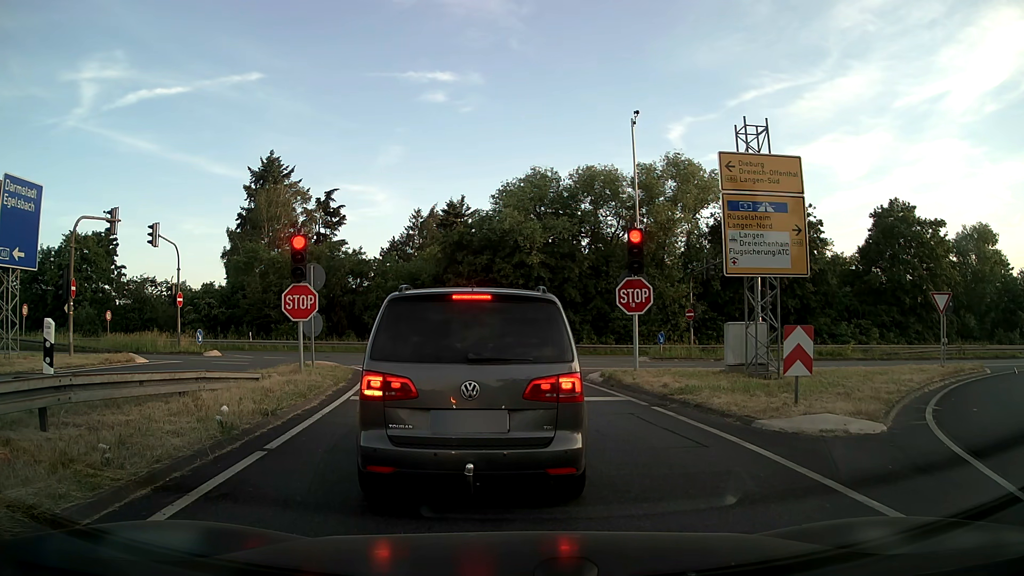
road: motorway_link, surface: asphalt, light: Day
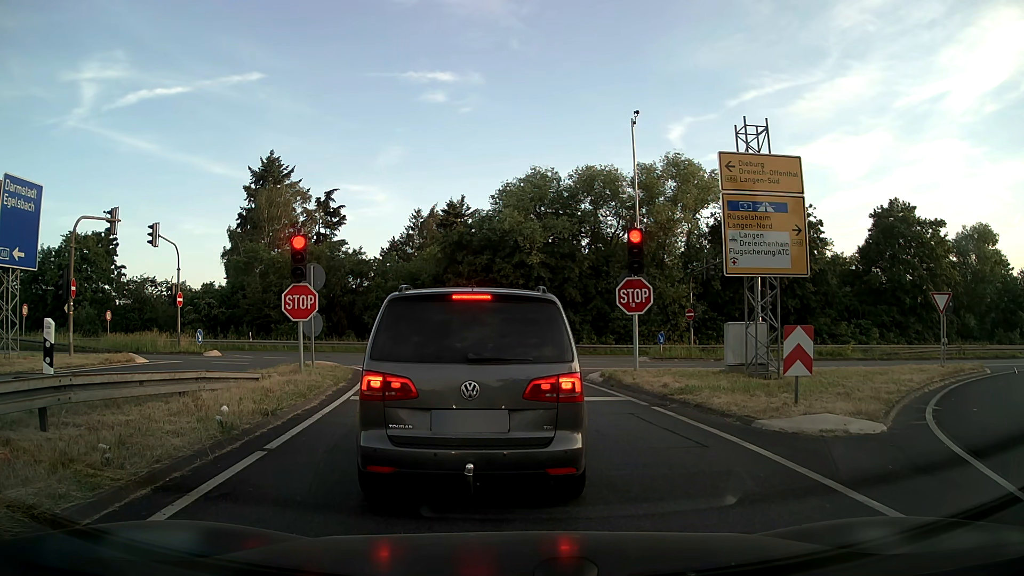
(0.0, 0.0) m; 0°
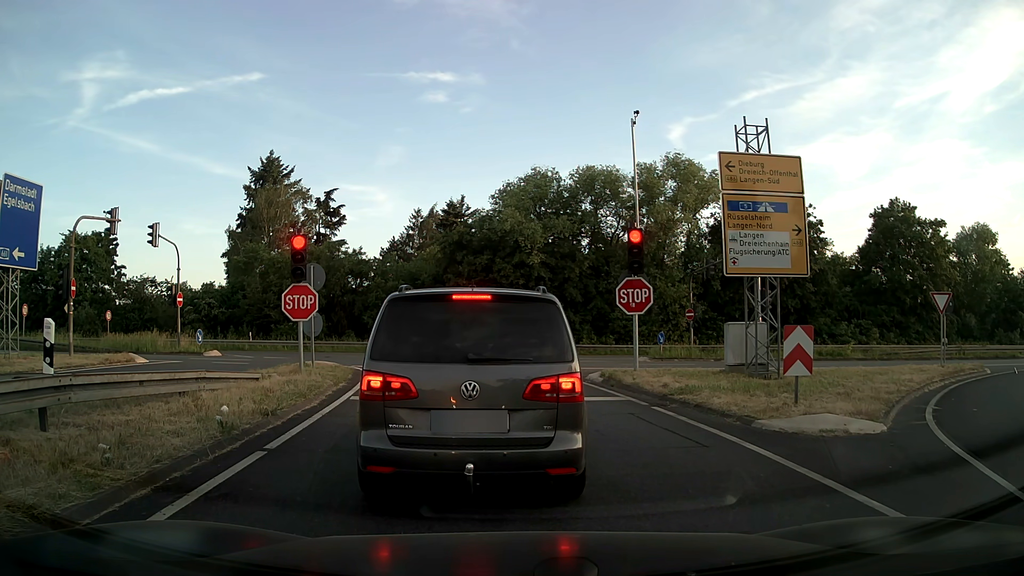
(0.0, 0.0) m; 0°
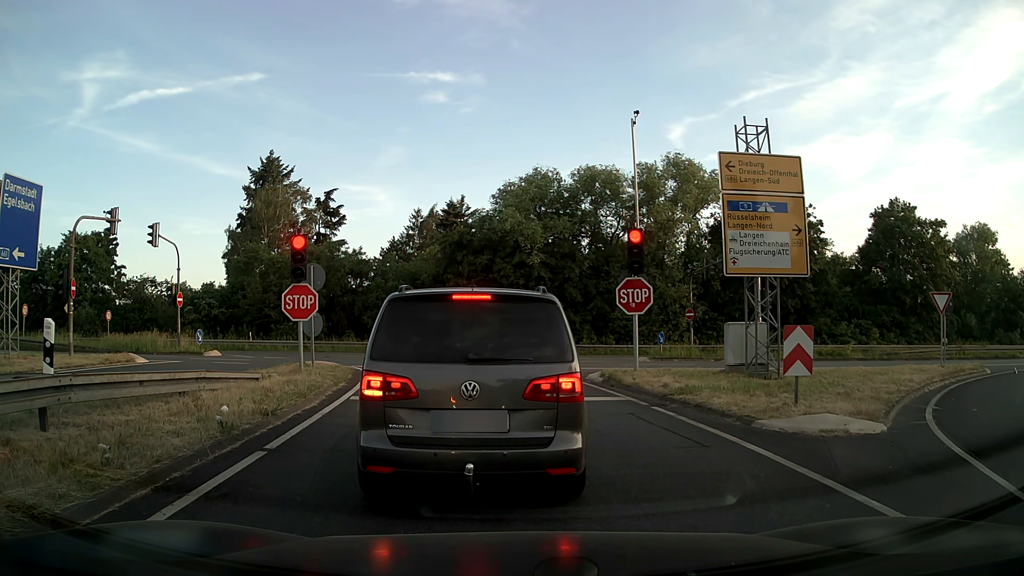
(0.0, 0.0) m; 0°
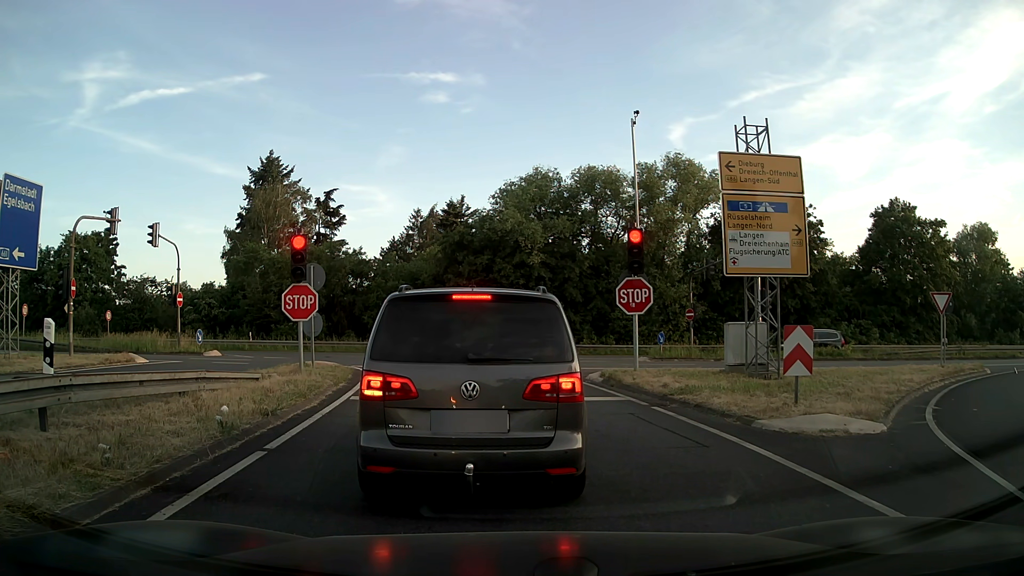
(0.0, 0.0) m; 0°
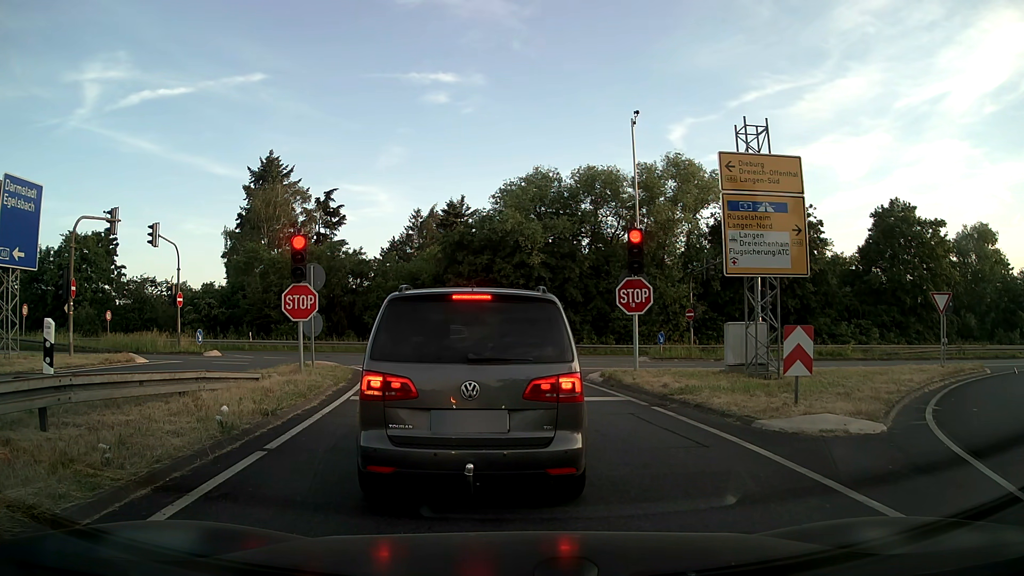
(0.0, 0.0) m; 0°
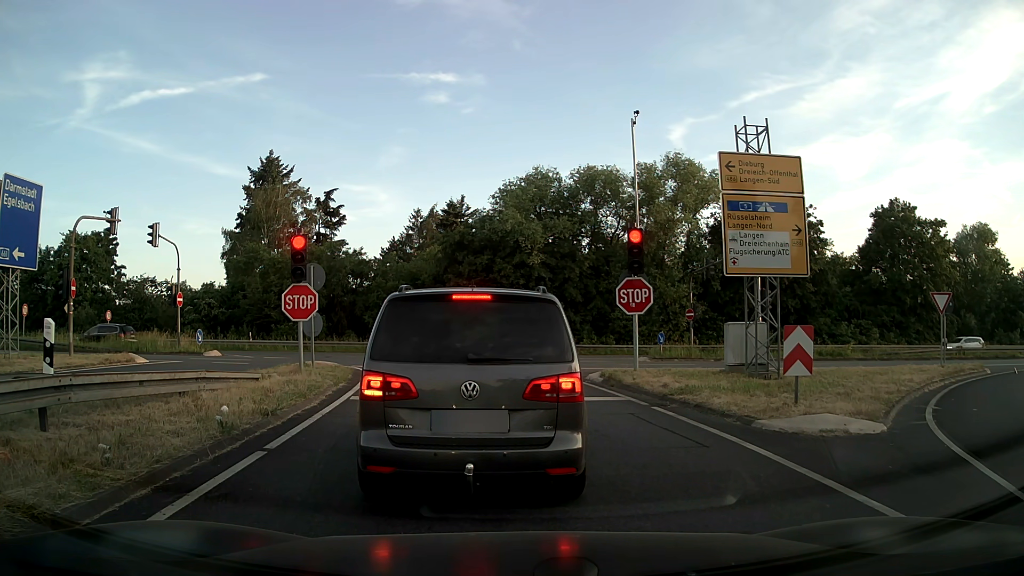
(0.0, 0.0) m; 0°
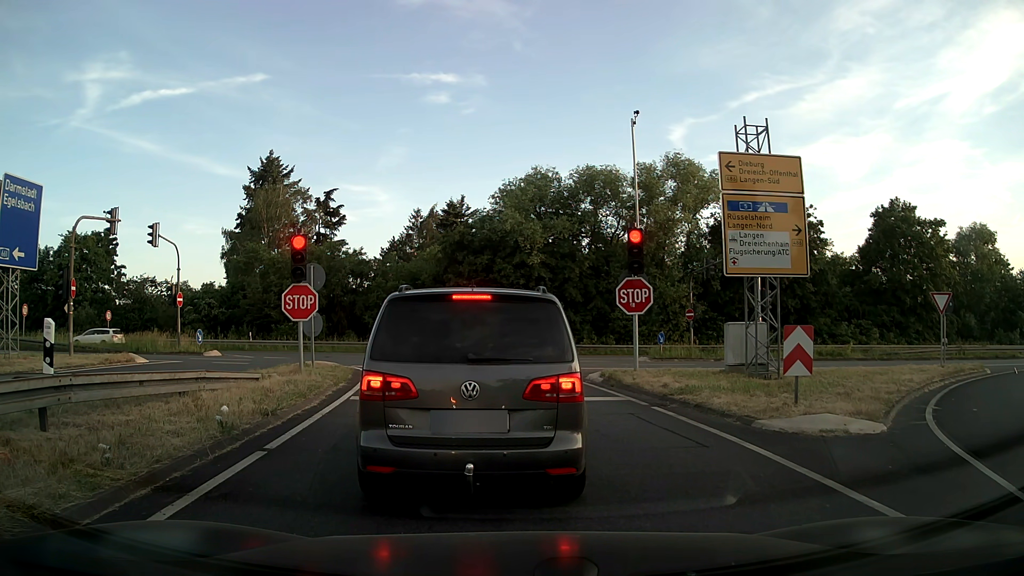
(0.0, 0.0) m; 0°
